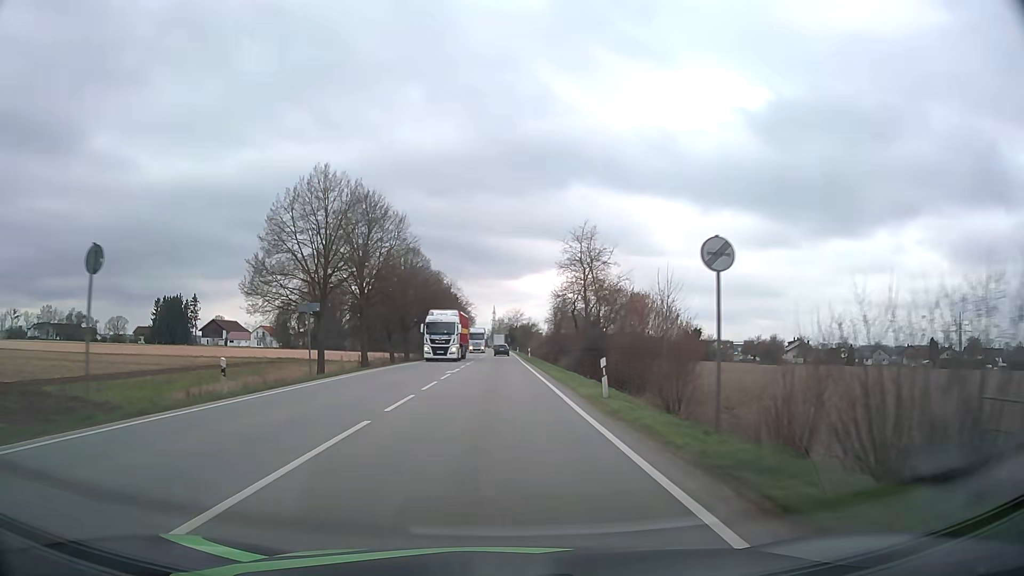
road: primary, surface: asphalt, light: Day
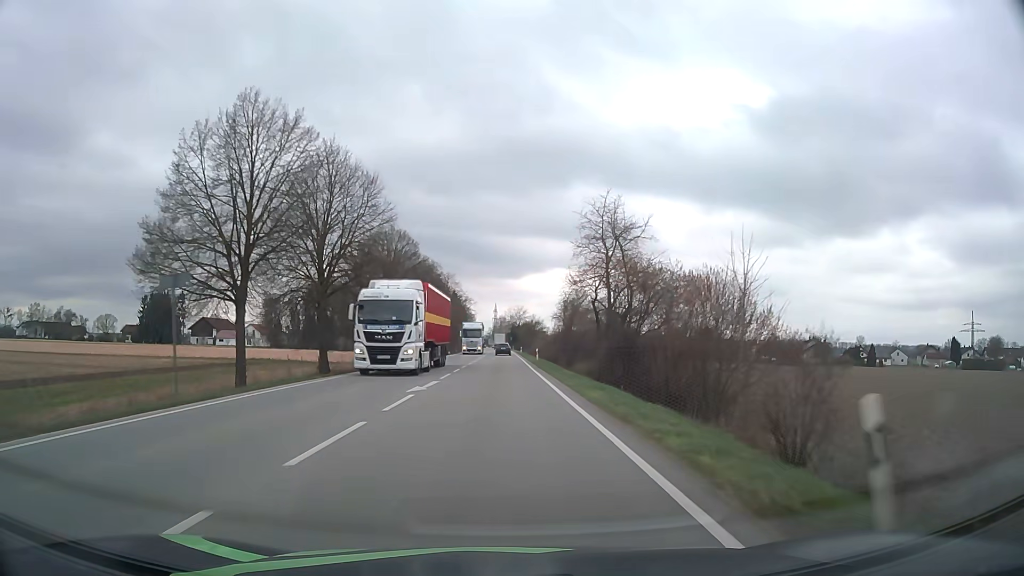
(0.0, +12.5) m; 0°
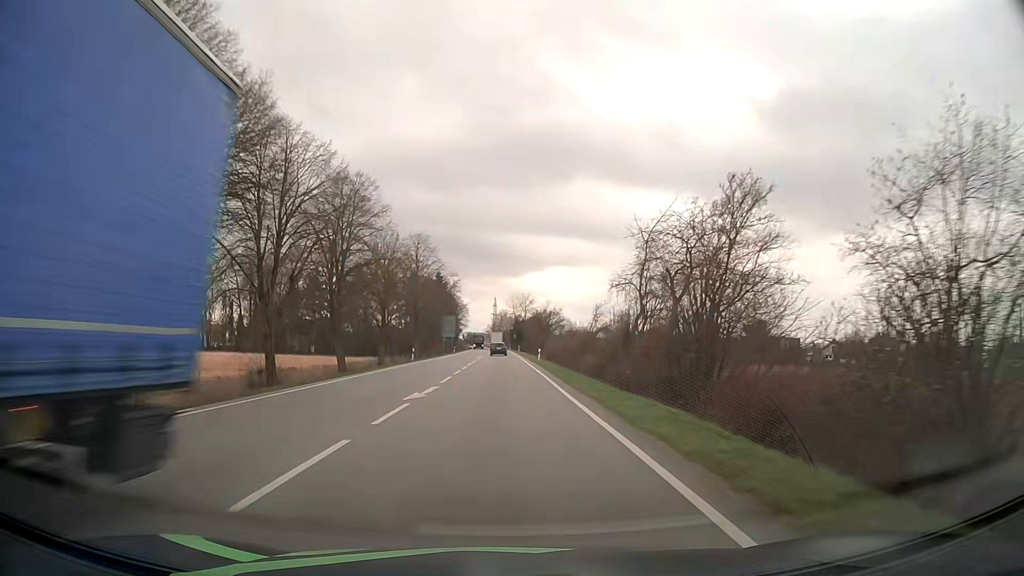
(-0.2, +50.0) m; 0°
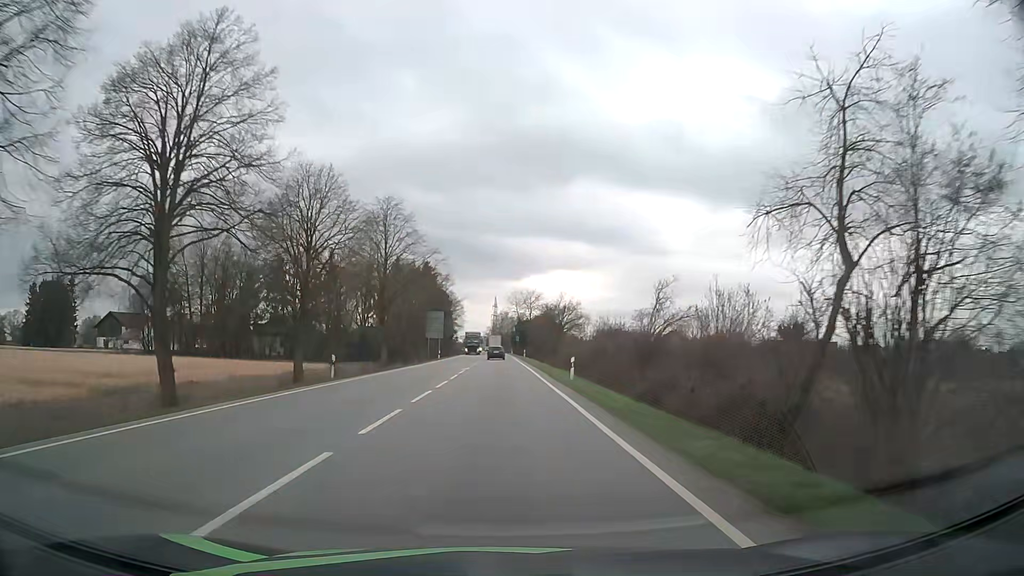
(-0.1, +25.2) m; 0°
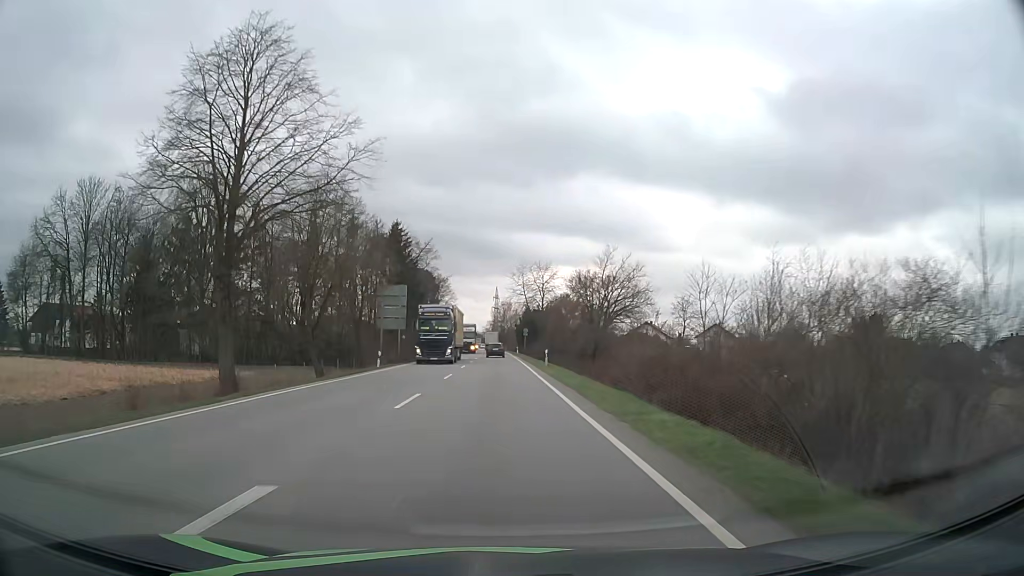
(0.0, +38.0) m; 0°
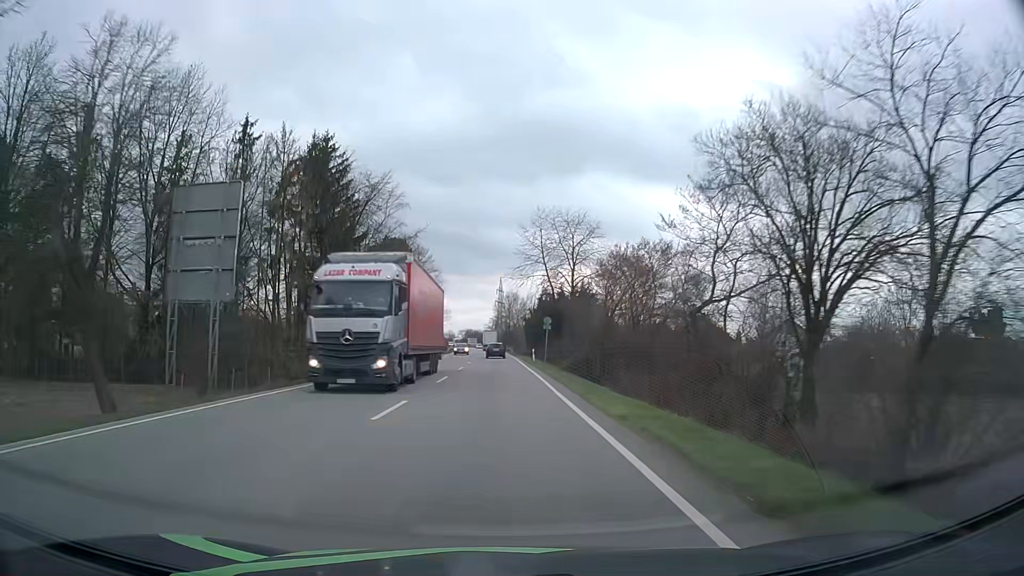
(-0.2, +38.3) m; -1°
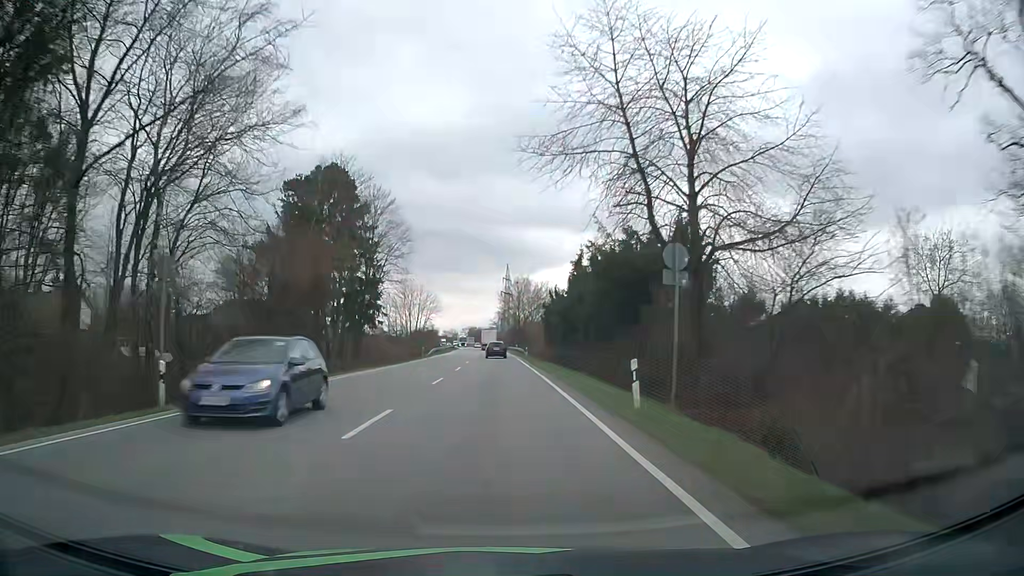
(-0.2, +38.3) m; 0°
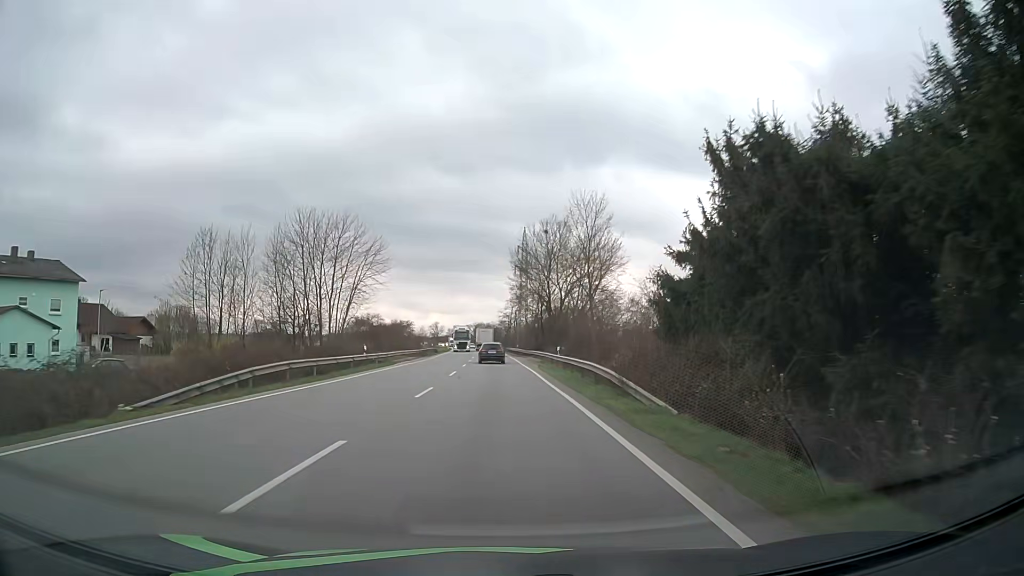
(-0.6, +63.7) m; -1°
(0, +10) (0, +20) (0, +30) (0, +40) (-1, +50) (-1, +60) (-1, +70) (-2, +80) (-2, +90) (-3, +100) m
